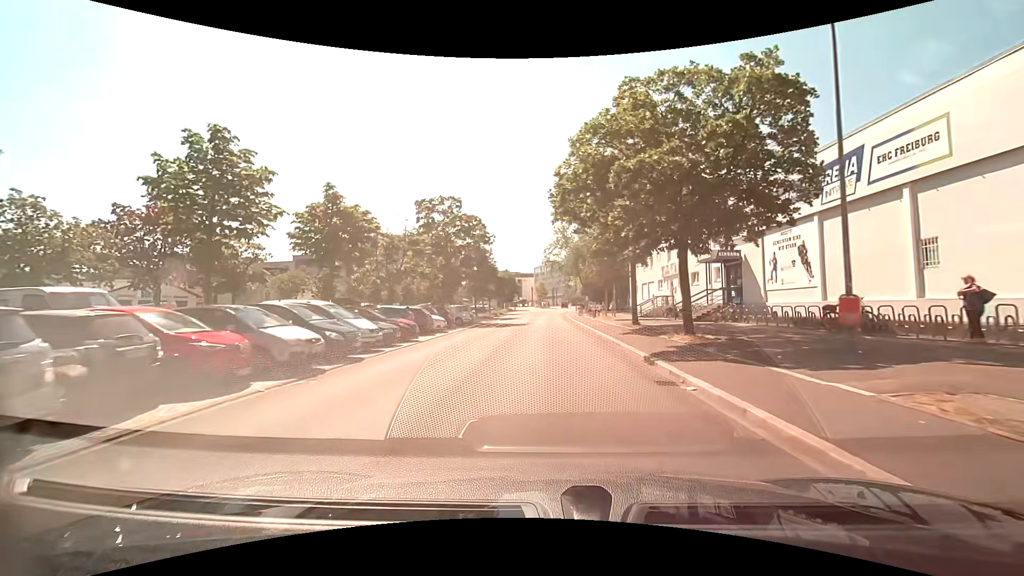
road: residential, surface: asphalt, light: Day
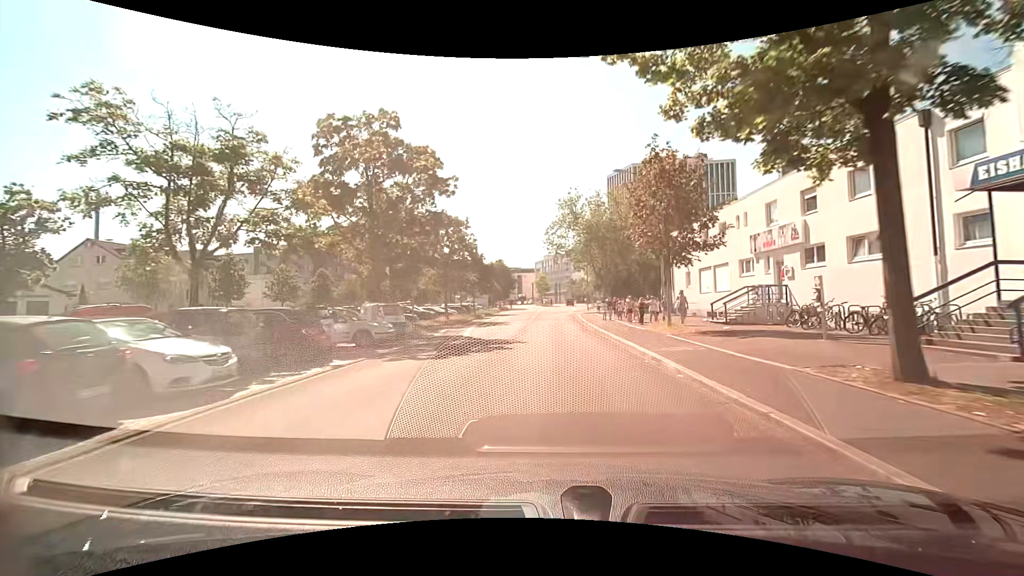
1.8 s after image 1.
(0.0, +19.7) m; 0°
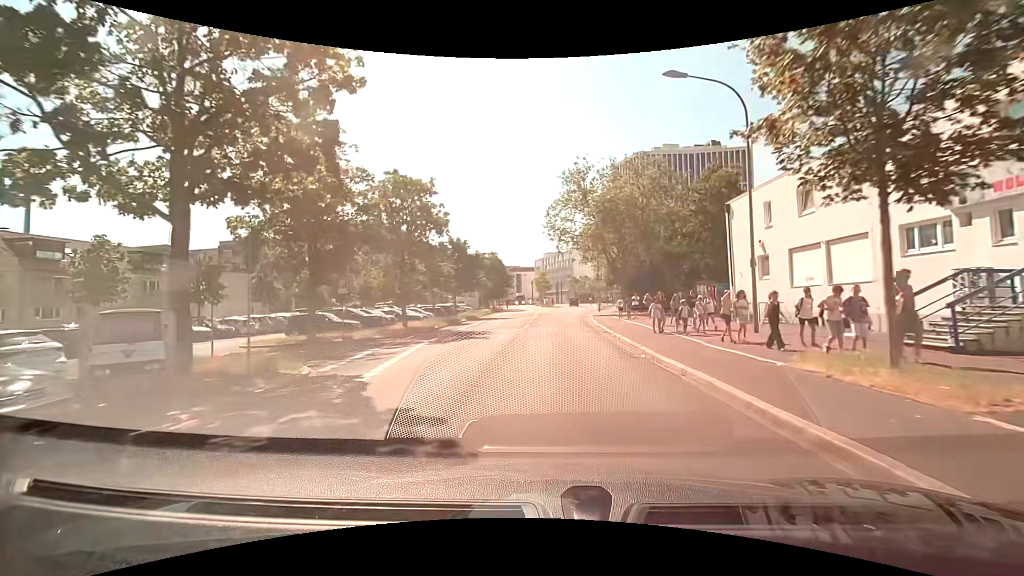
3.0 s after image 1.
(0.0, +12.8) m; 0°
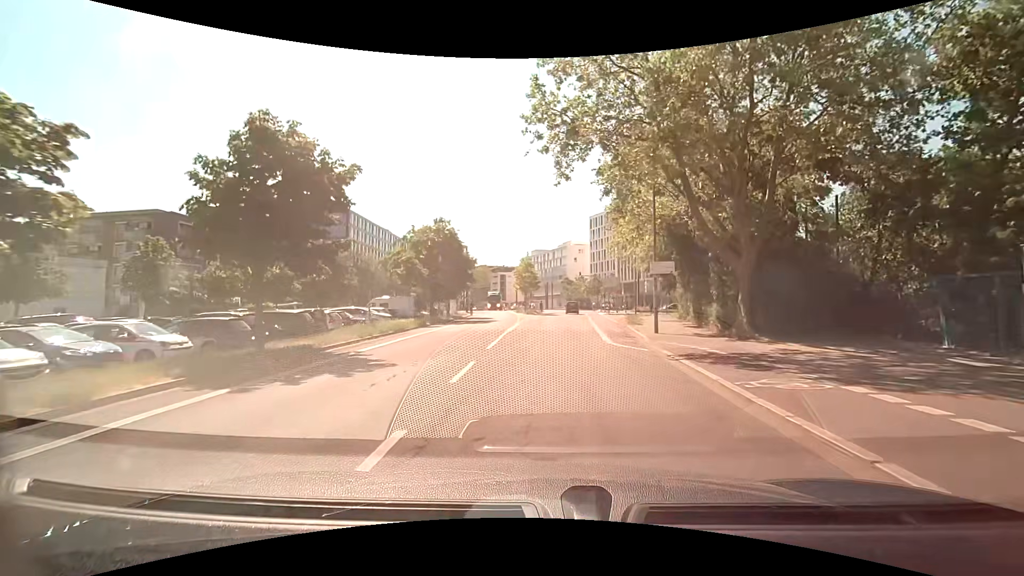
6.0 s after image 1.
(+0.4, +30.6) m; +1°
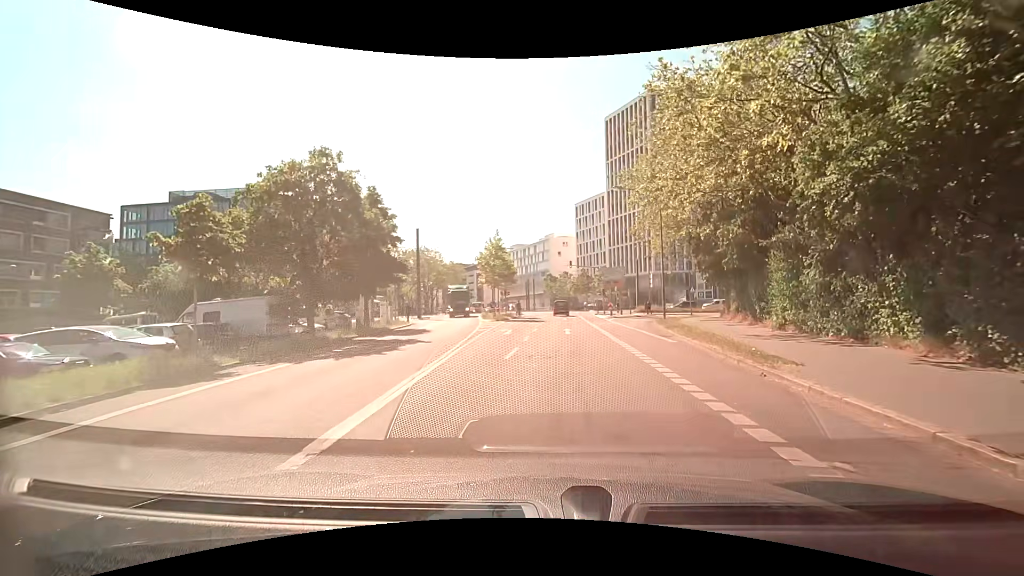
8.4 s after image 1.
(+0.4, +19.6) m; +2°
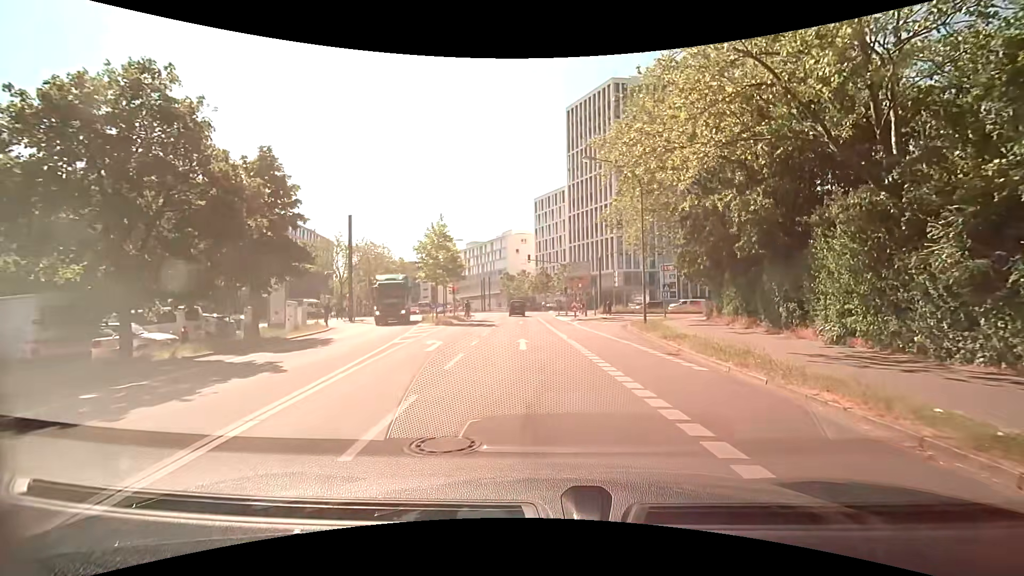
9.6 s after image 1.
(+0.3, +7.6) m; +4°
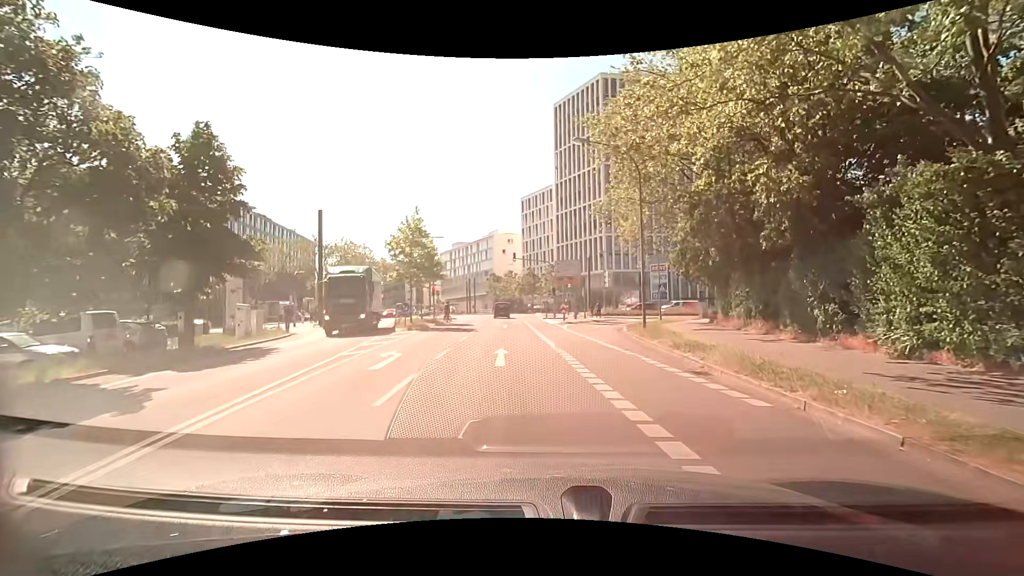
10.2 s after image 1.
(+0.1, +3.5) m; +3°
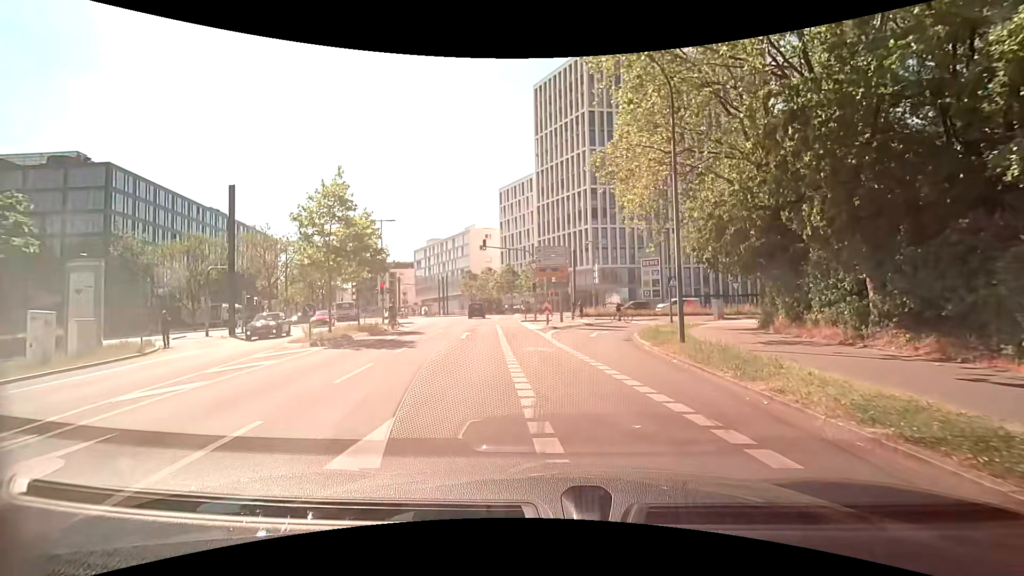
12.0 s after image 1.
(+0.2, +9.7) m; +2°
(0, +10) (+1, +20) (+3, +30) (+8, +39) (+14, +46) (+22, +52) (+32, +55) (+42, +57) (+51, +60) (+61, +62) m
